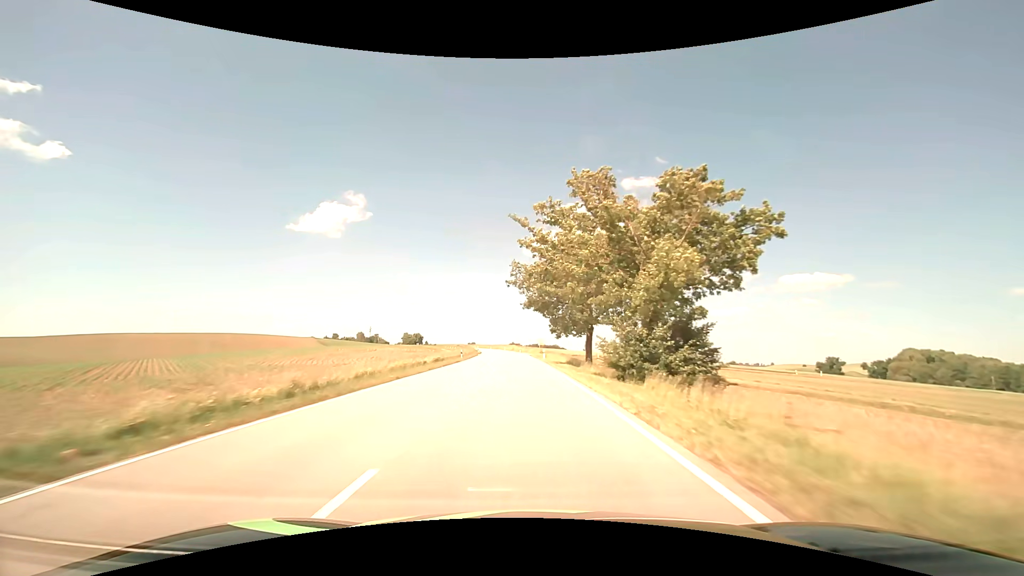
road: secondary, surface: asphalt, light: Day
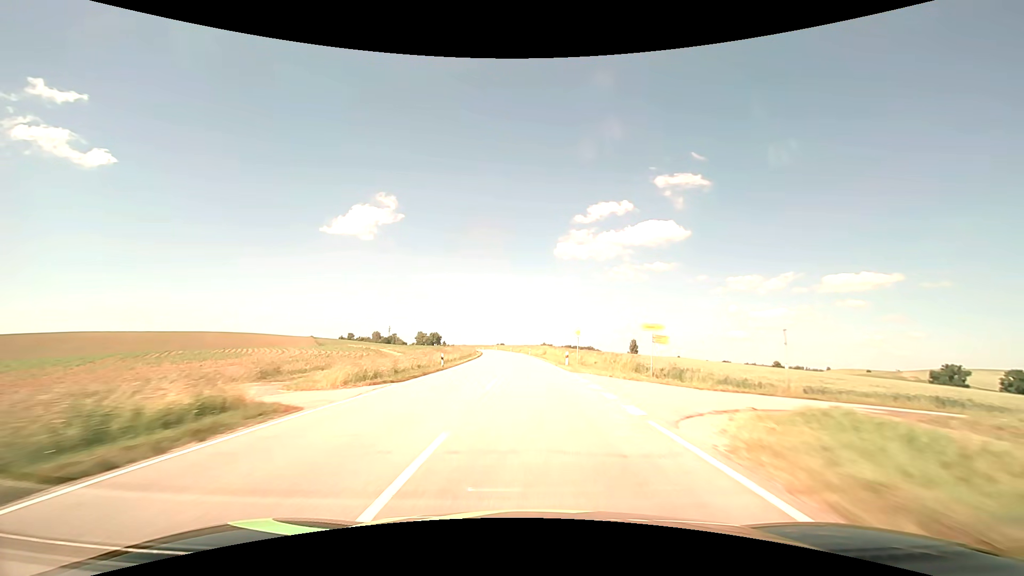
(-2.7, +70.1) m; -4°
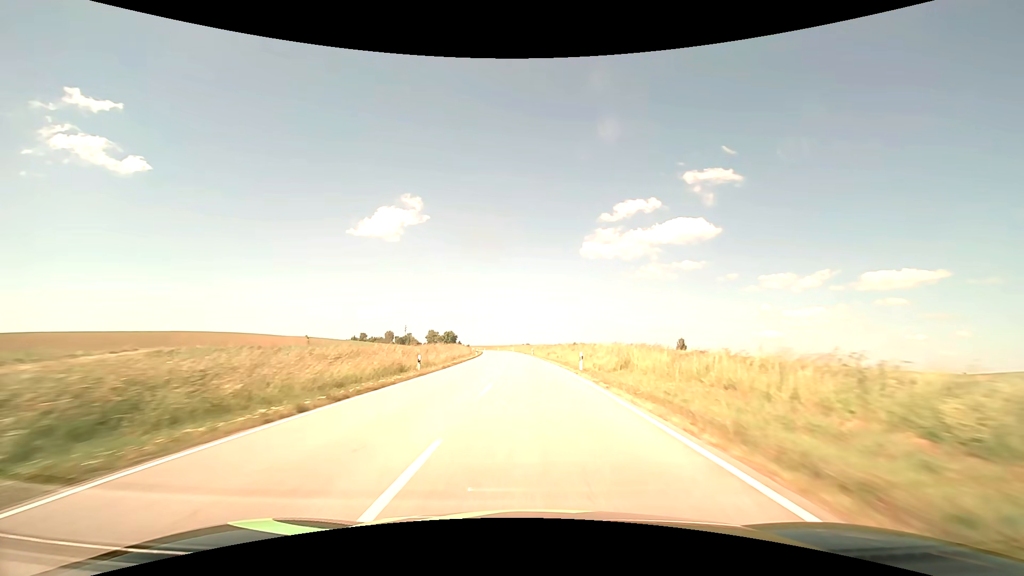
(-1.5, +57.7) m; -3°
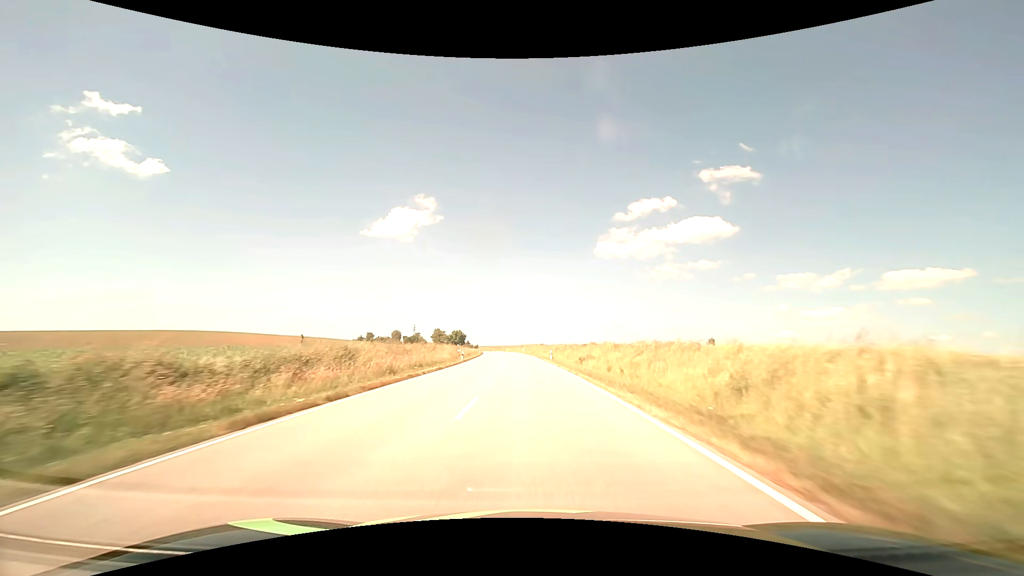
(-0.4, +29.2) m; -2°
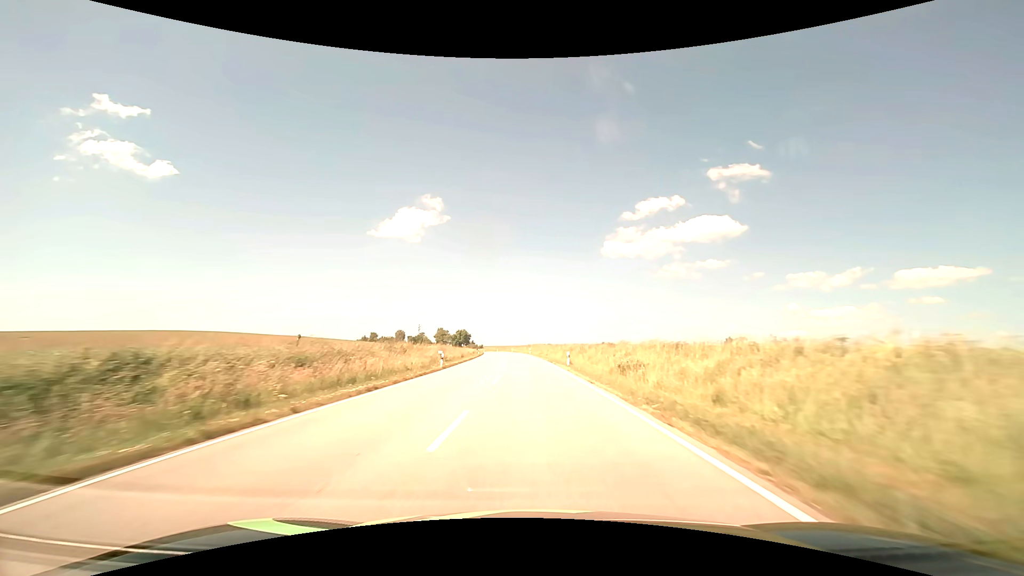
(-0.1, +14.6) m; -1°
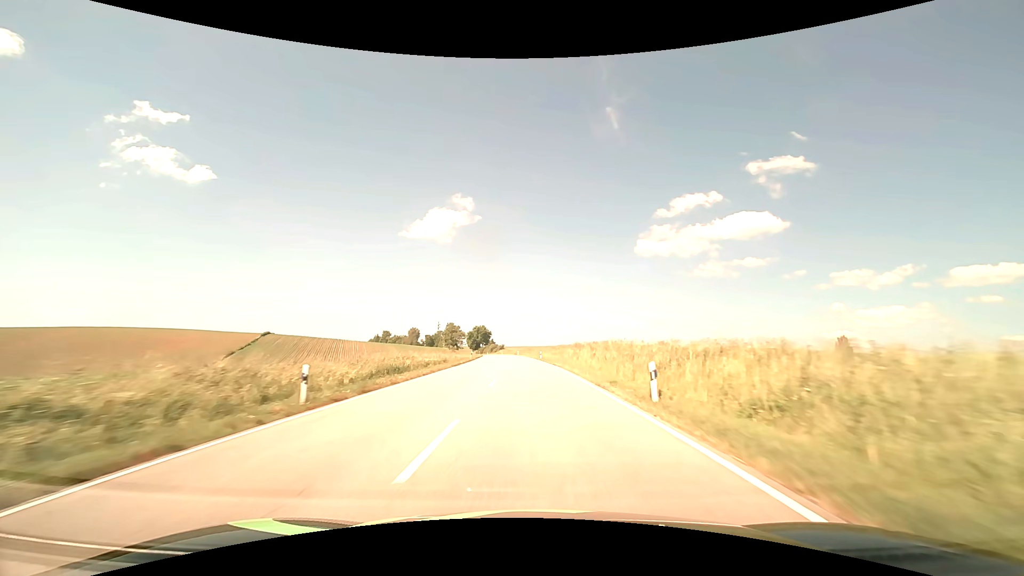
(-2.5, +73.7) m; -4°
